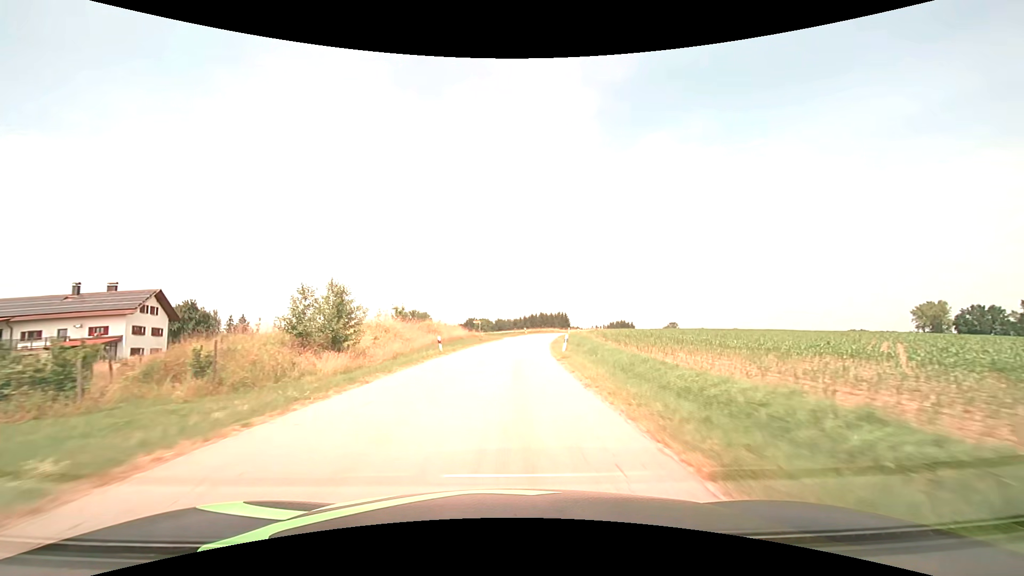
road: tertiary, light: Day
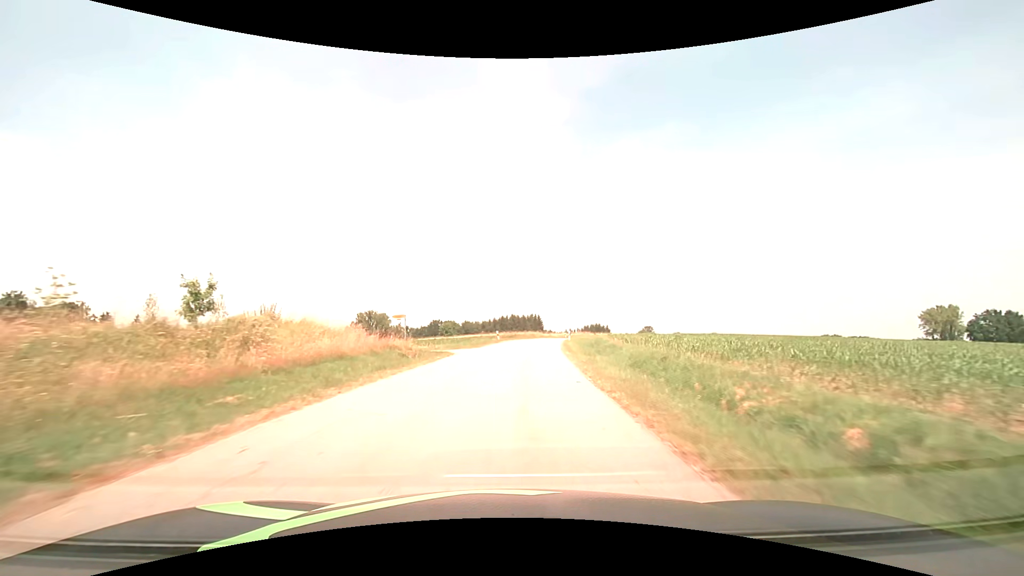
(+0.8, +30.8) m; +4°
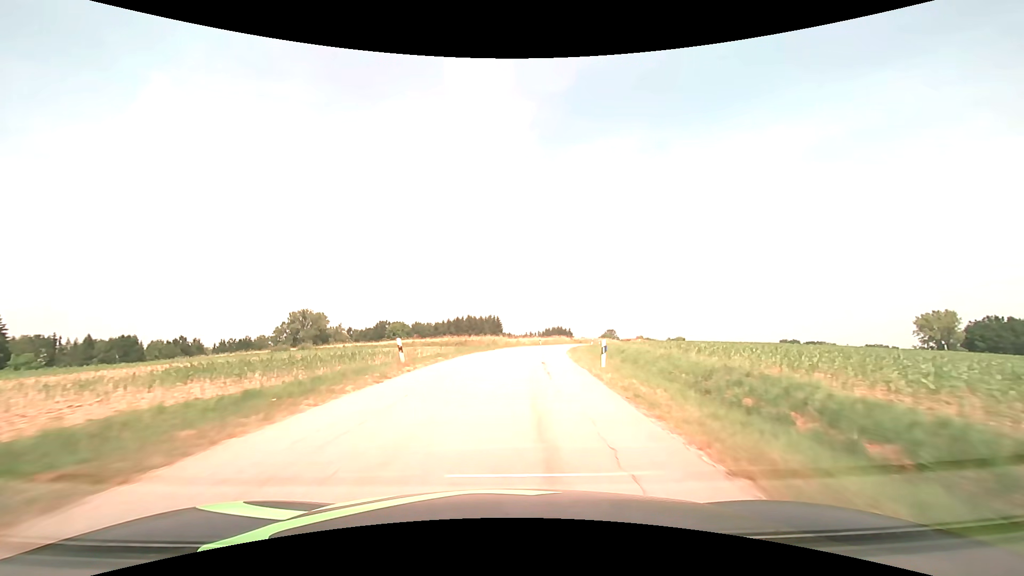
(+1.1, +30.8) m; +5°
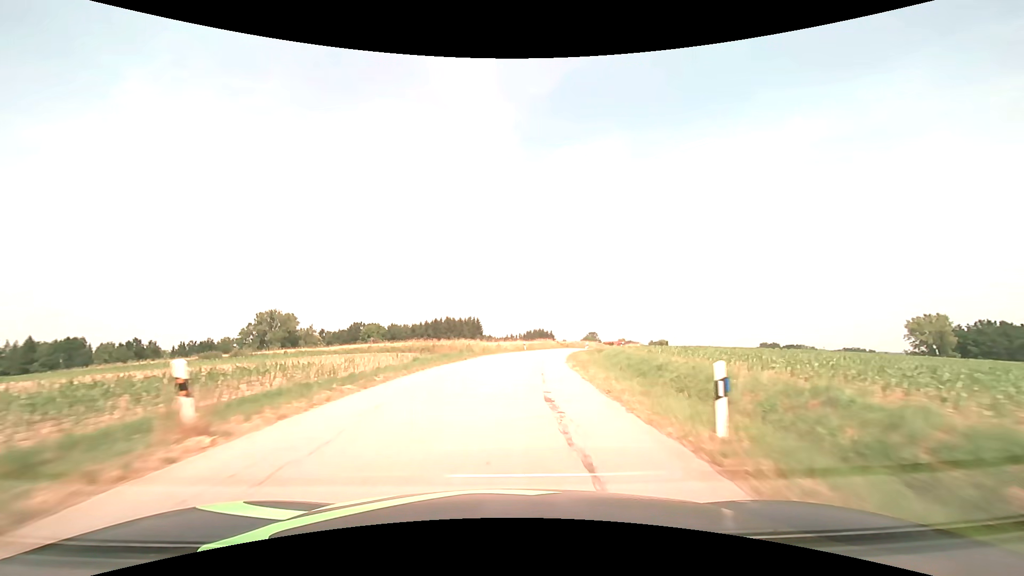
(+0.2, +10.4) m; +2°
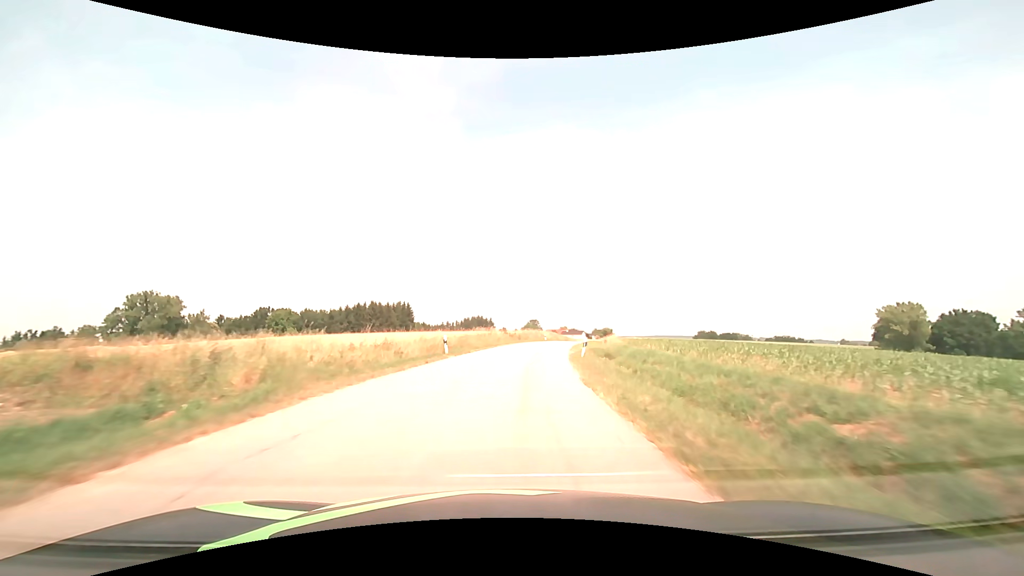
(+1.9, +31.3) m; +7°
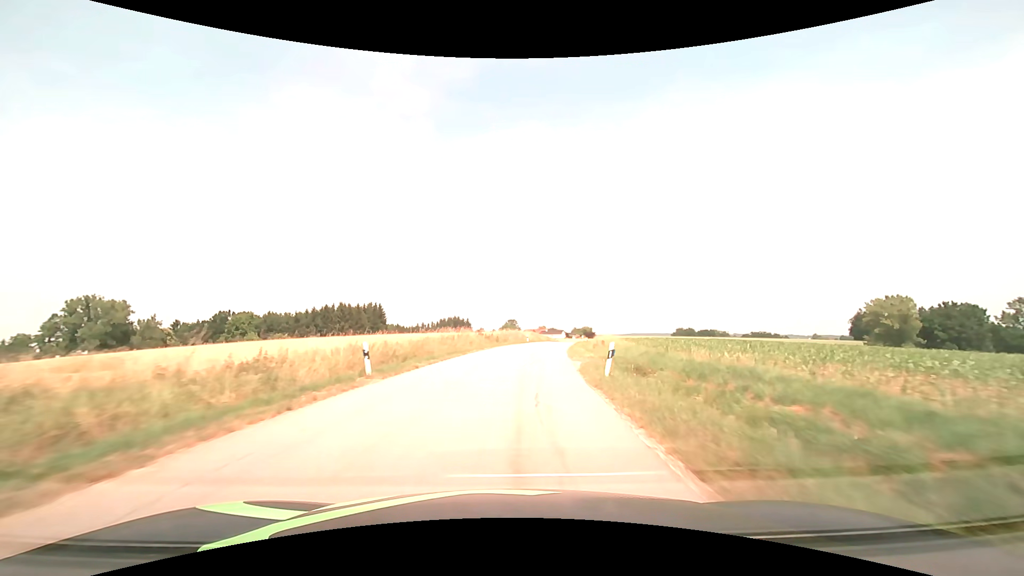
(+0.3, +10.6) m; +3°
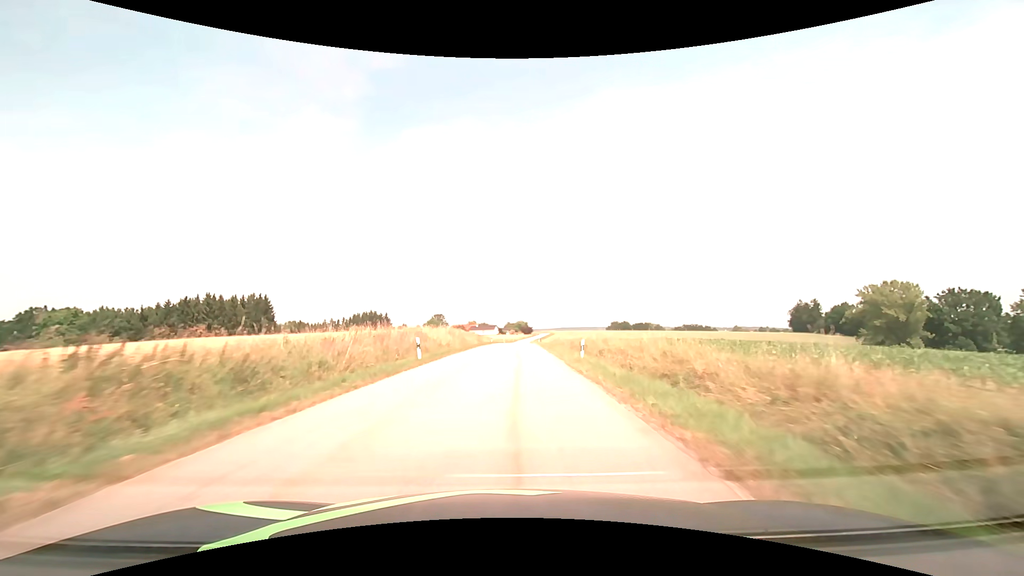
(+3.3, +42.4) m; +8°
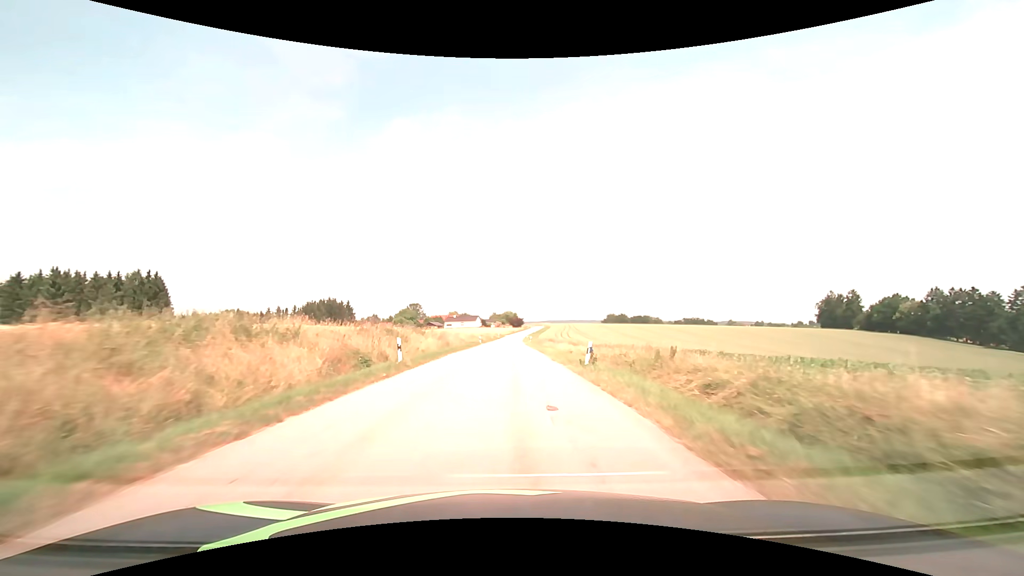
(+1.0, +53.7) m; +1°
(0, +10) (0, +20) (0, +30) (0, +40) (0, +50) (0, +60) (0, +70) (+1, +80) (+1, +90) (+1, +100) m
